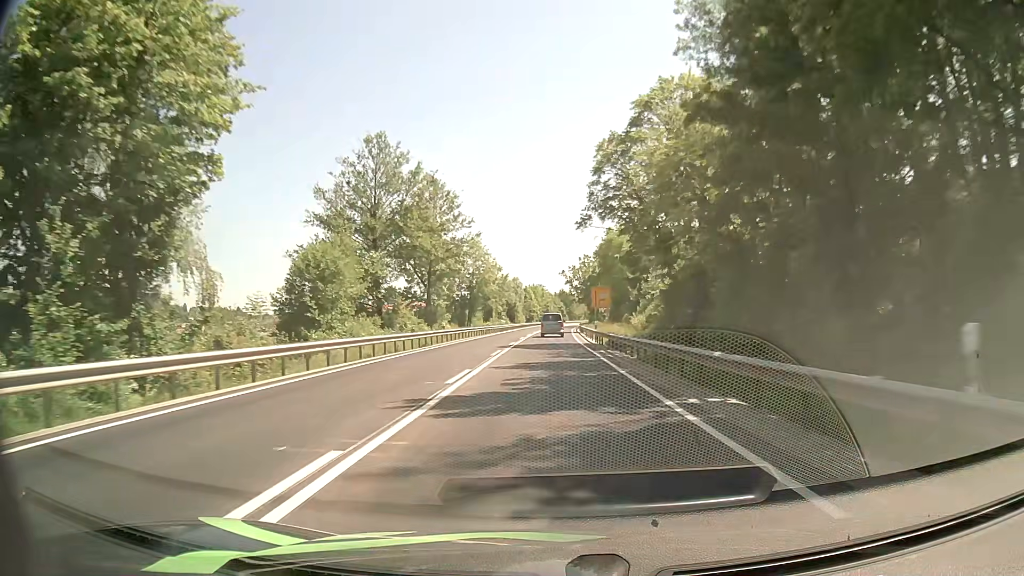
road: primary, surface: asphalt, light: Day
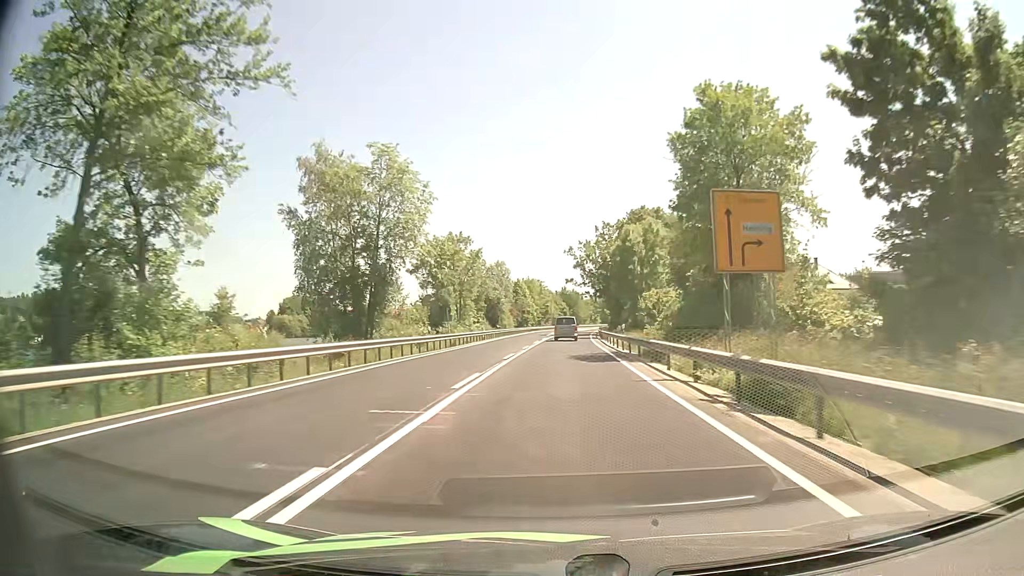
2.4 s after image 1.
(+0.3, +48.9) m; +1°
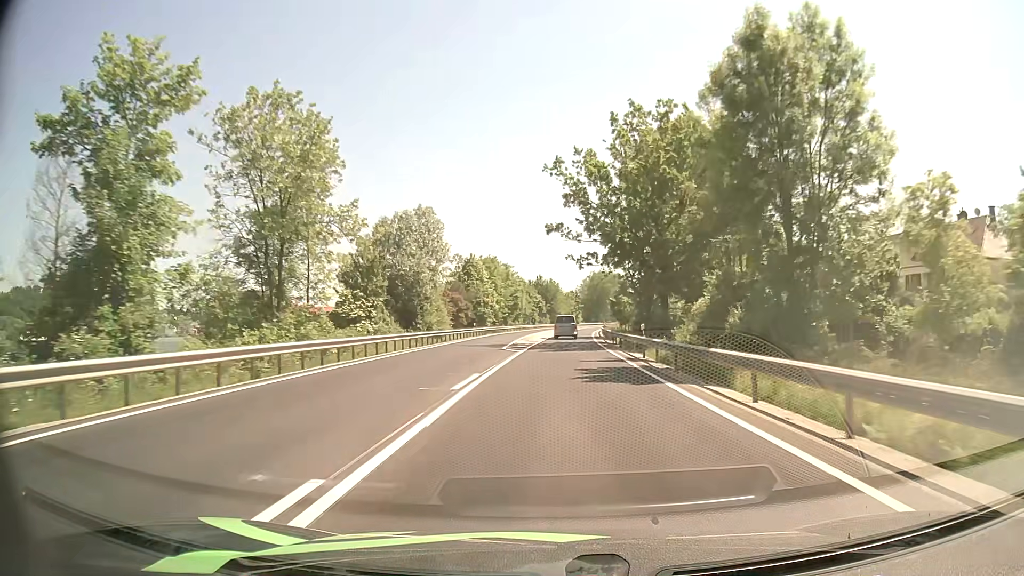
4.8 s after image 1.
(+0.5, +48.5) m; +2°
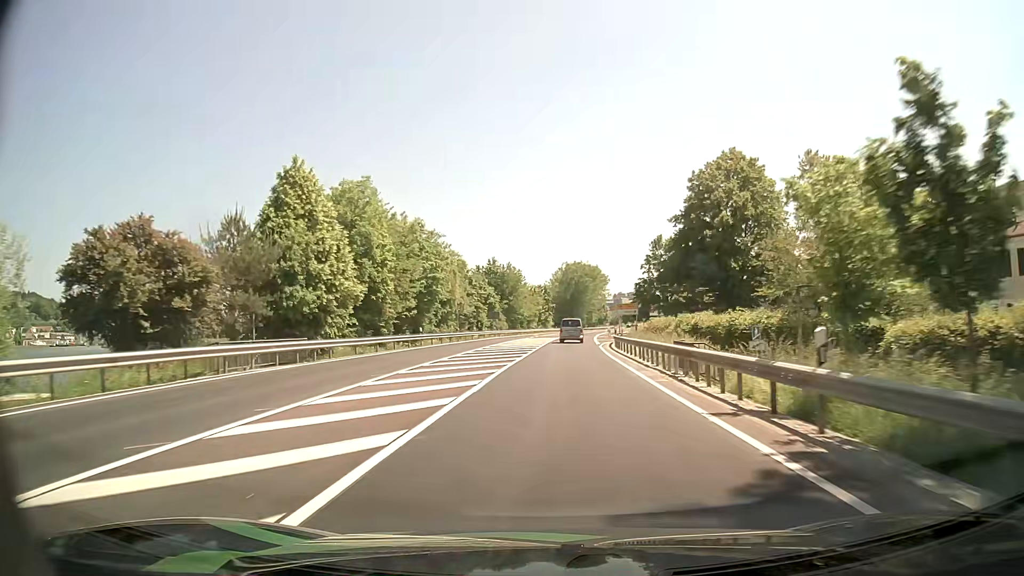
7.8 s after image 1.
(+1.7, +59.8) m; +3°
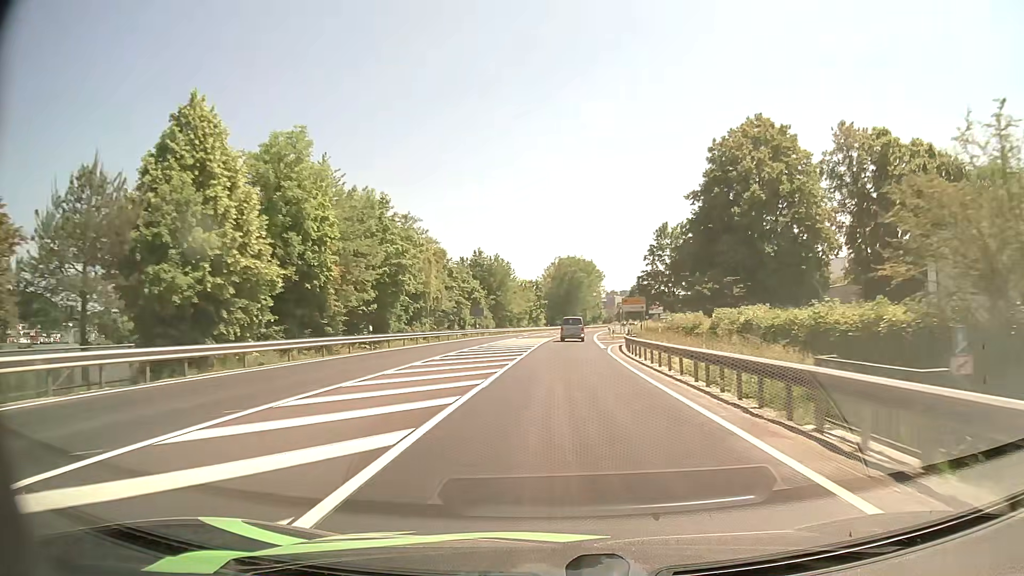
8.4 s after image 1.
(0.0, +12.1) m; 0°
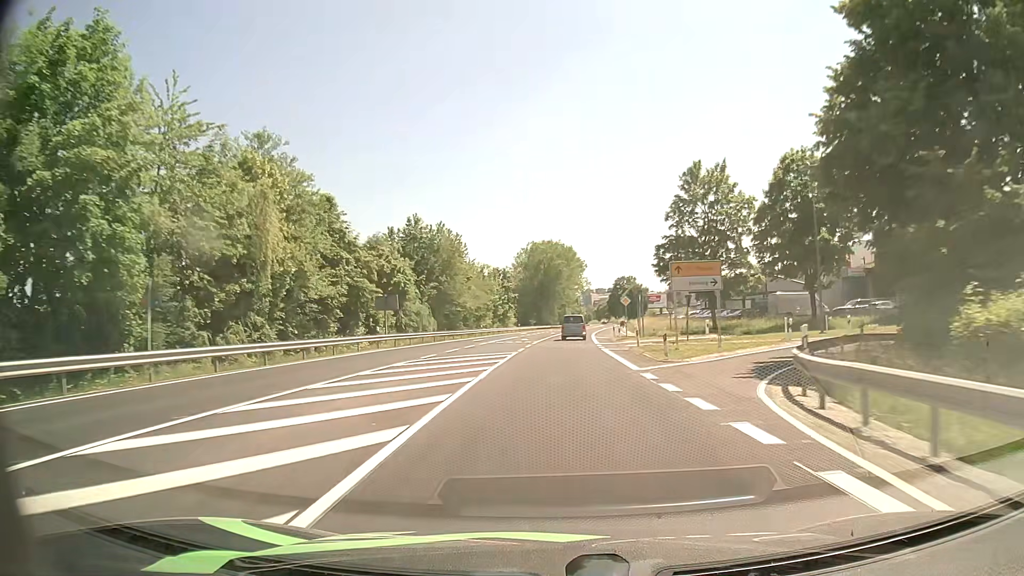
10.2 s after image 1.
(+0.7, +36.3) m; +2°
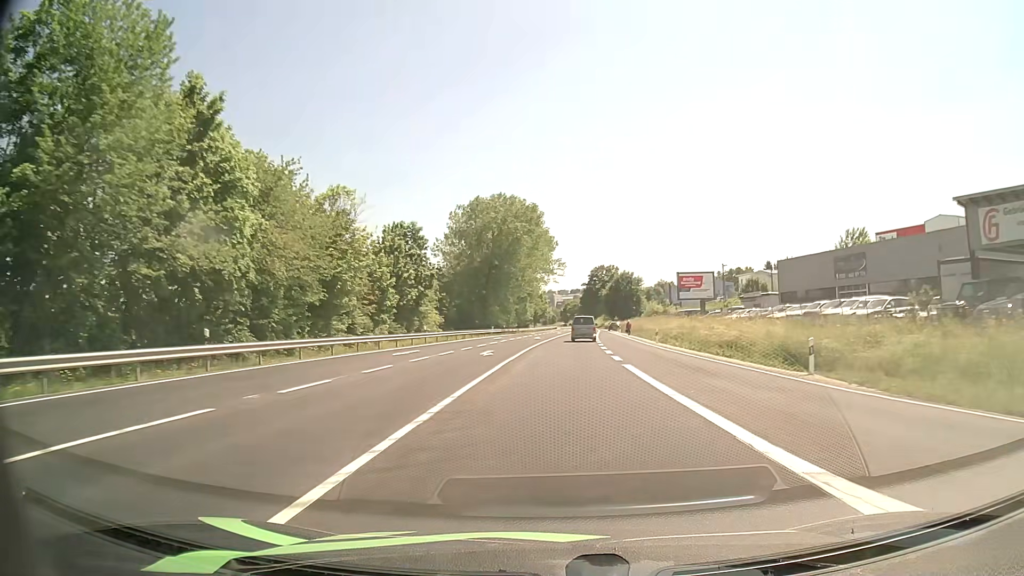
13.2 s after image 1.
(+1.3, +60.2) m; +3°
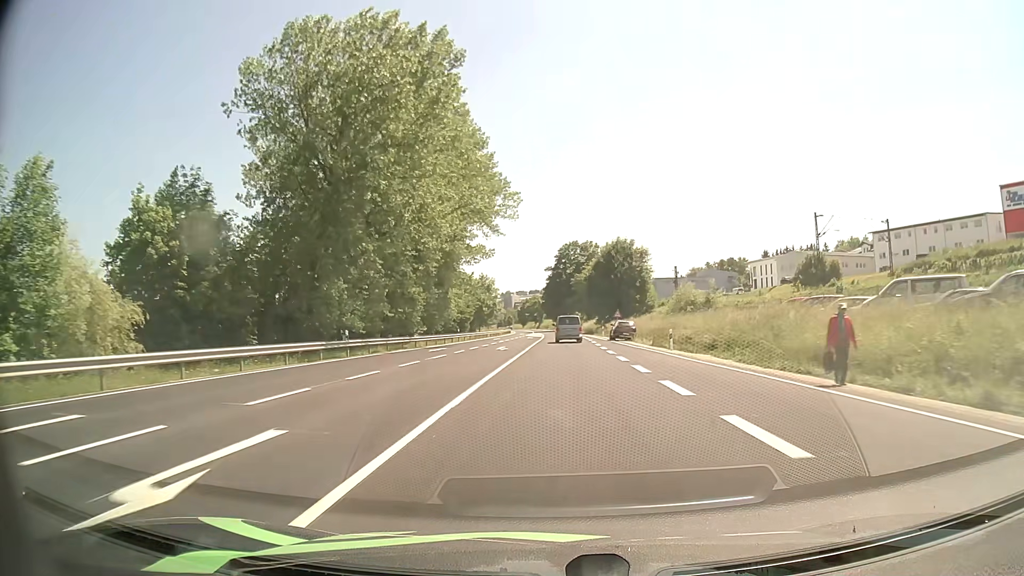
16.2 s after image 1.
(+2.0, +61.5) m; +4°
(0, +10) (0, +20) (0, +30) (+1, +40) (+1, +50) (+1, +60) (+1, +70) (+1, +80) (+1, +90) (+1, +100) m
